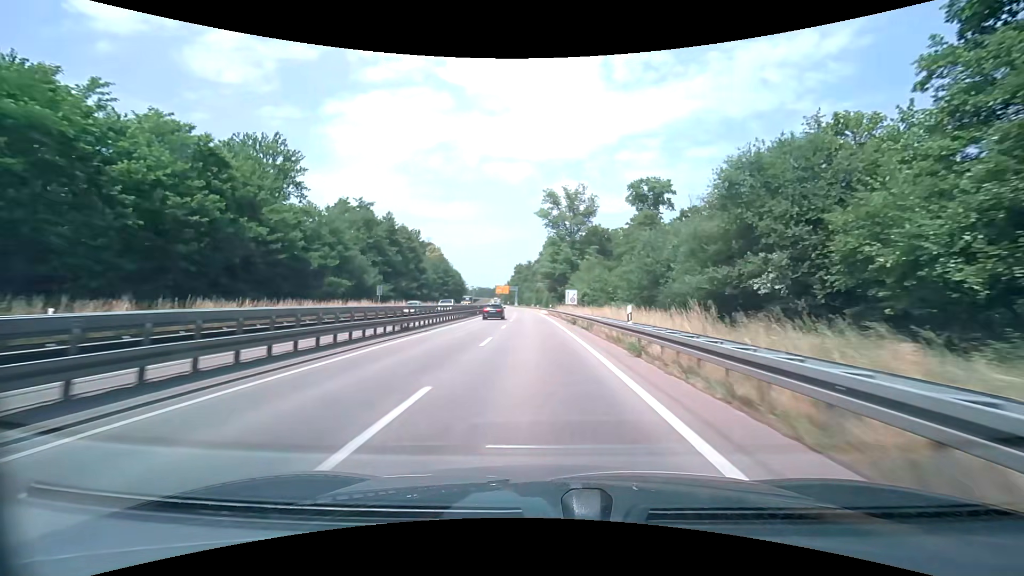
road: trunk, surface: asphalt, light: Day
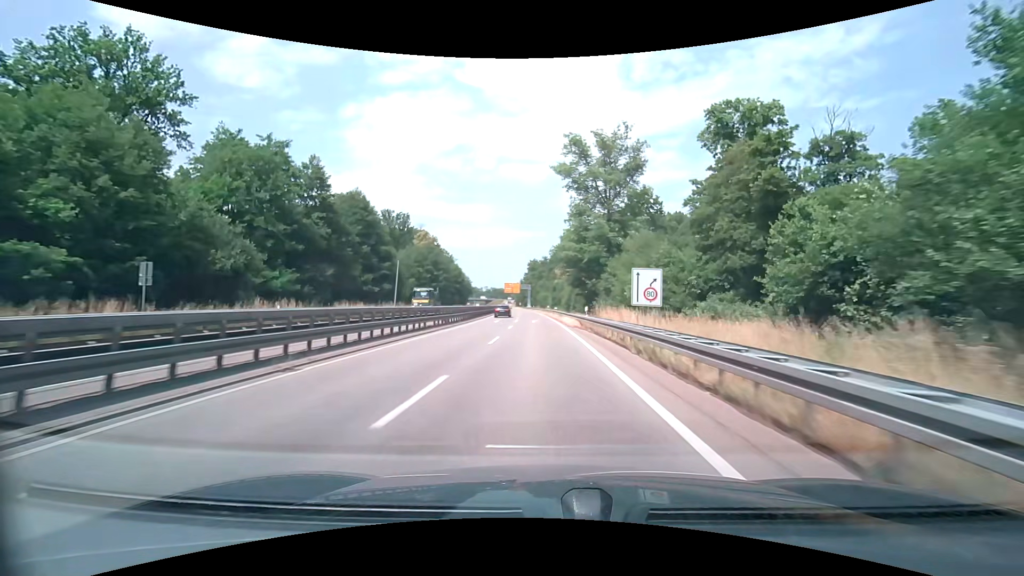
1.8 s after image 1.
(-0.7, +34.3) m; -2°
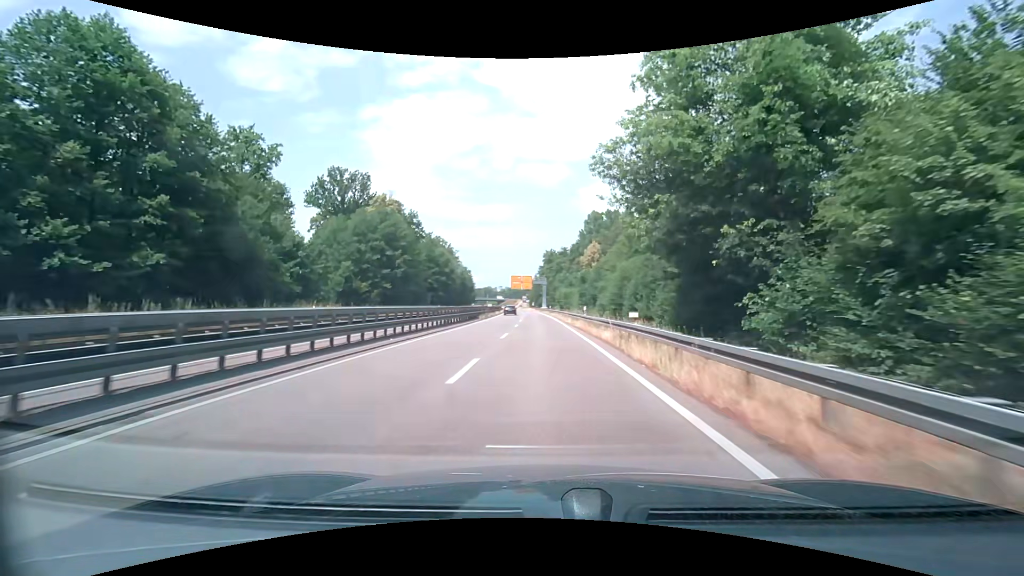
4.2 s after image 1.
(-0.8, +44.5) m; -2°
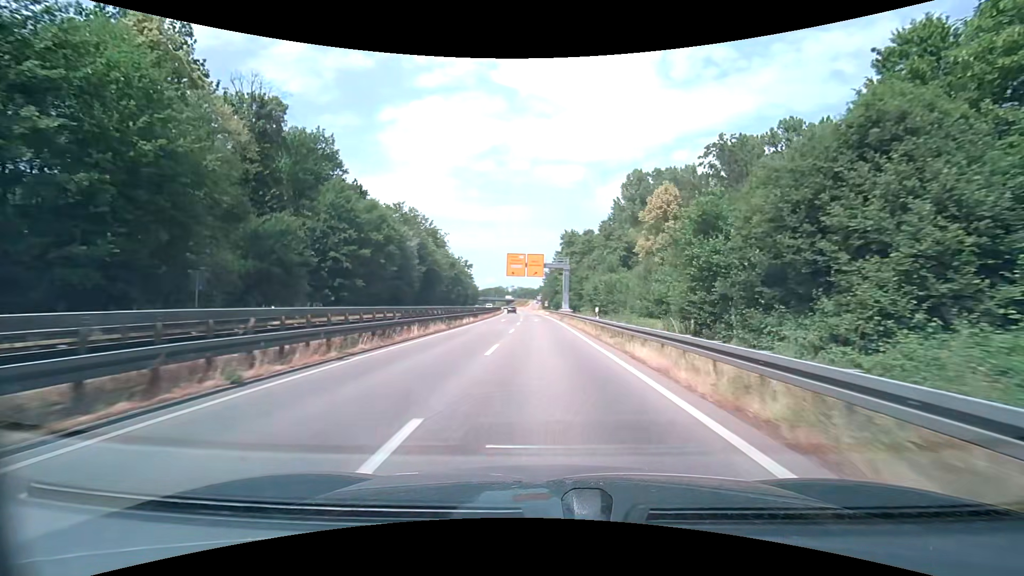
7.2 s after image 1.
(-1.2, +54.2) m; -2°
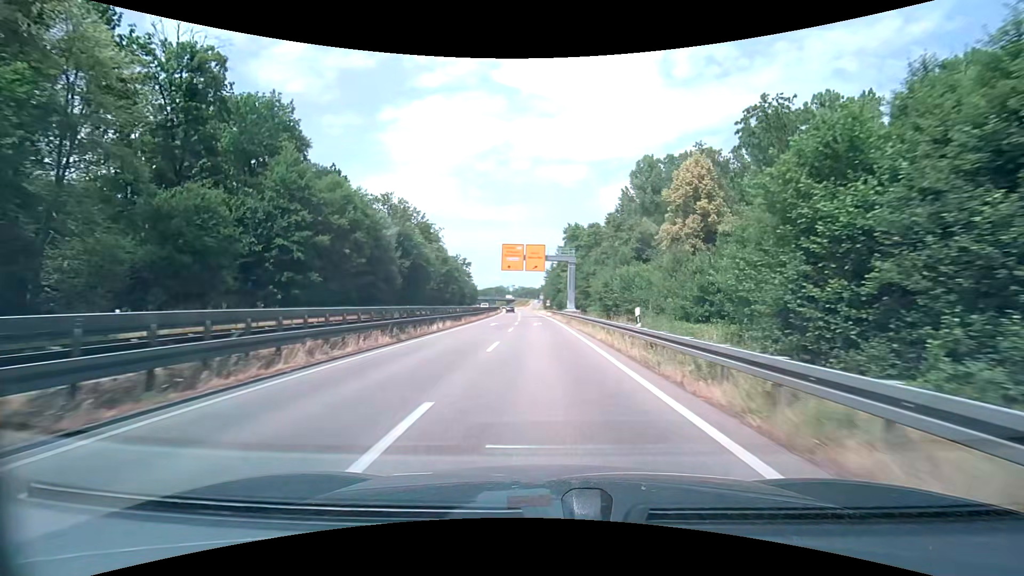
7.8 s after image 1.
(0.0, +10.7) m; 0°
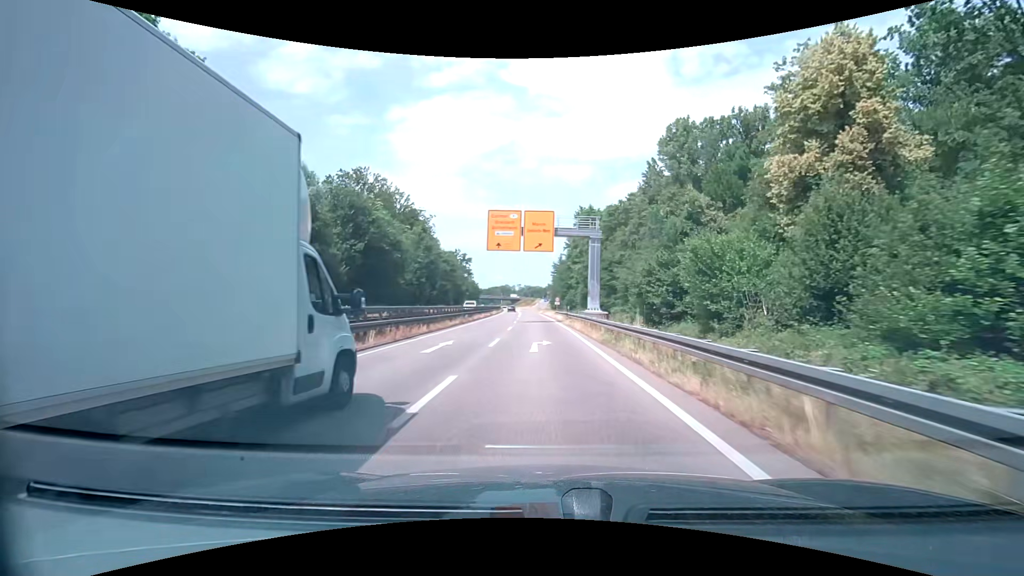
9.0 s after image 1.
(-0.1, +21.3) m; -1°
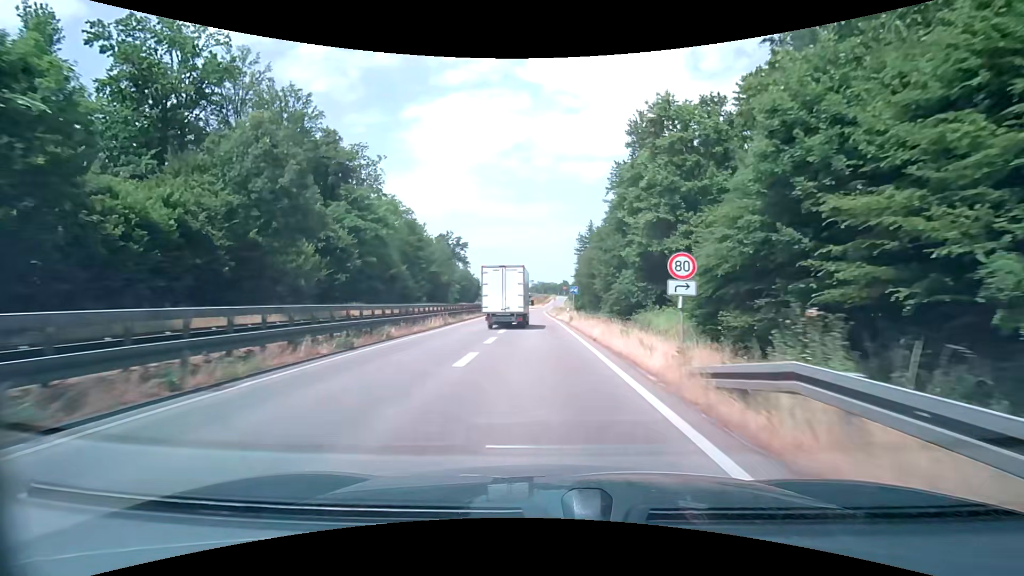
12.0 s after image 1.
(-1.1, +52.7) m; -2°
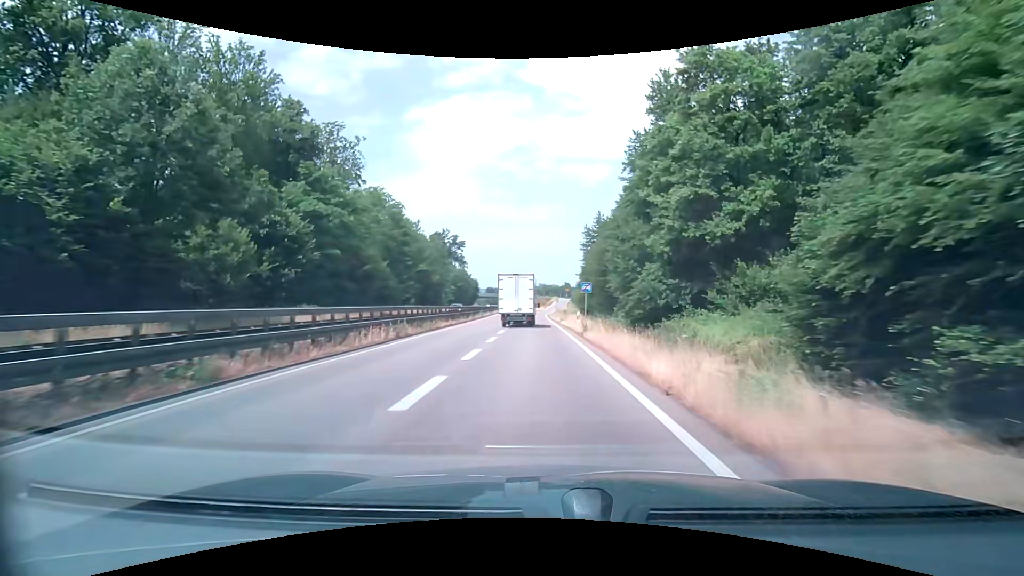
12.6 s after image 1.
(+0.1, +10.3) m; 0°
(0, +10) (0, +20) (0, +30) (0, +40) (-1, +50) (-1, +60) (-1, +70) (-1, +80) (-1, +90) (0, +100) m
